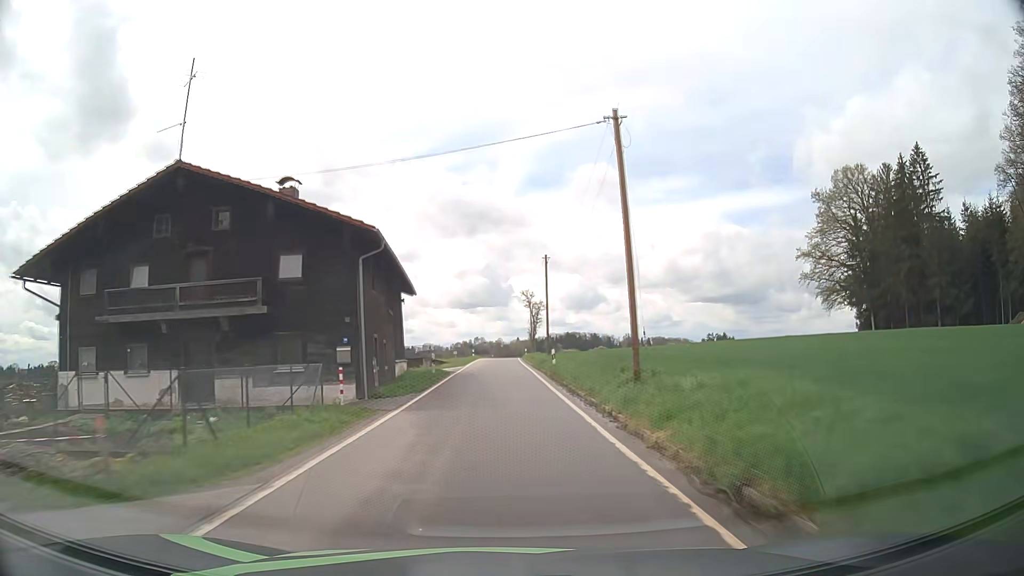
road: tertiary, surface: asphalt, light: Day
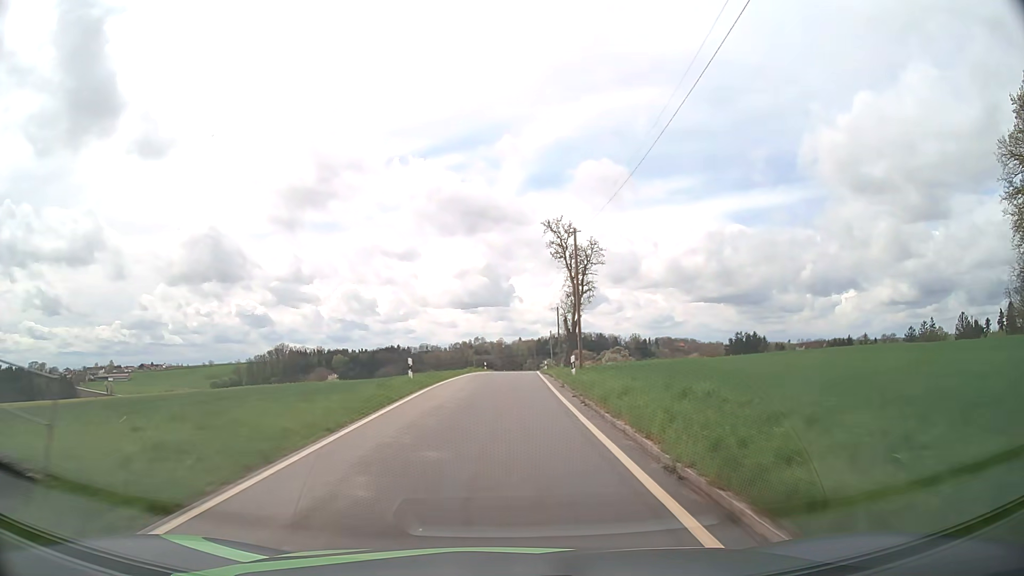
(-0.4, +50.2) m; 0°
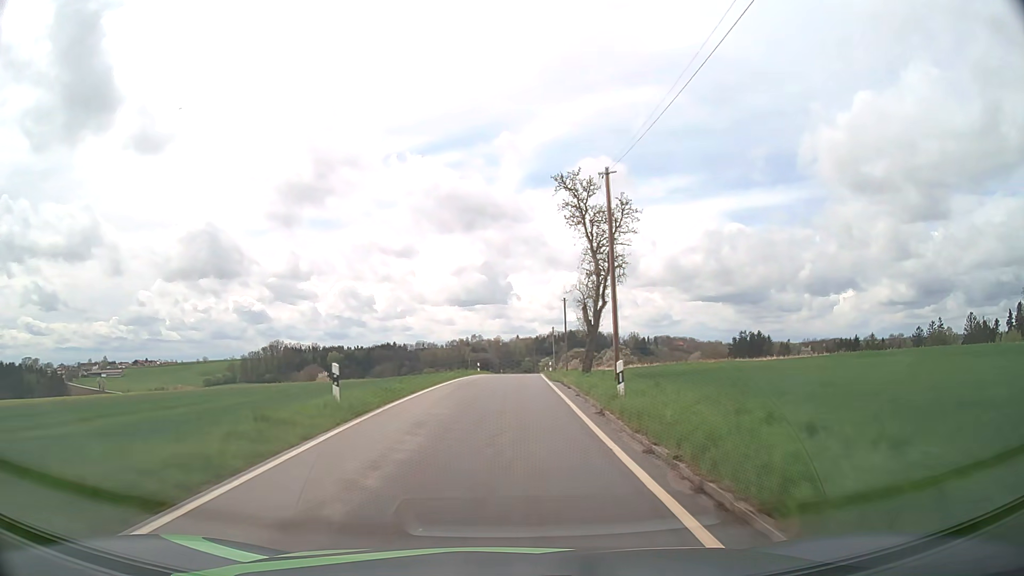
(0.0, +10.4) m; 0°
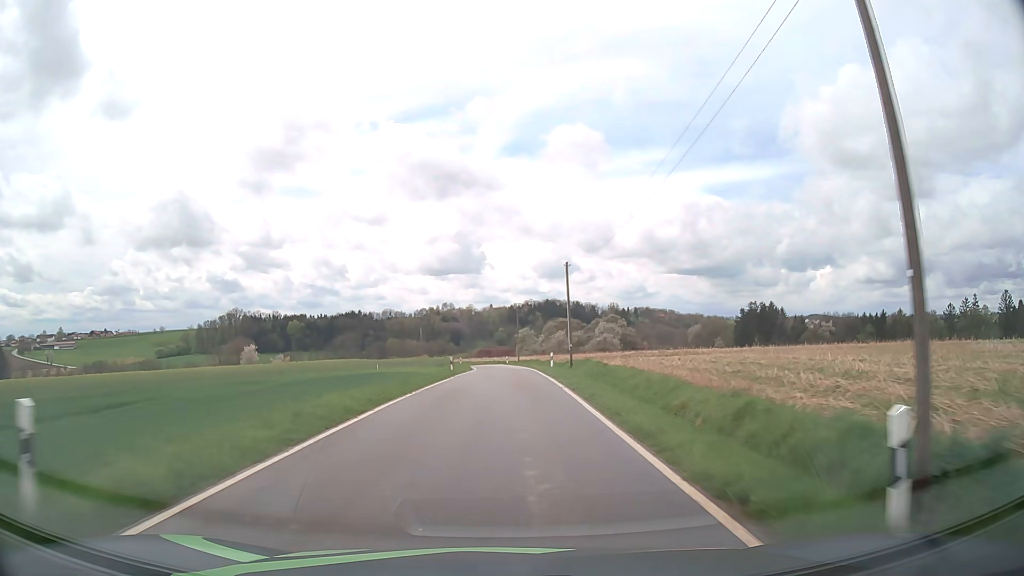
(+0.9, +51.1) m; +2°
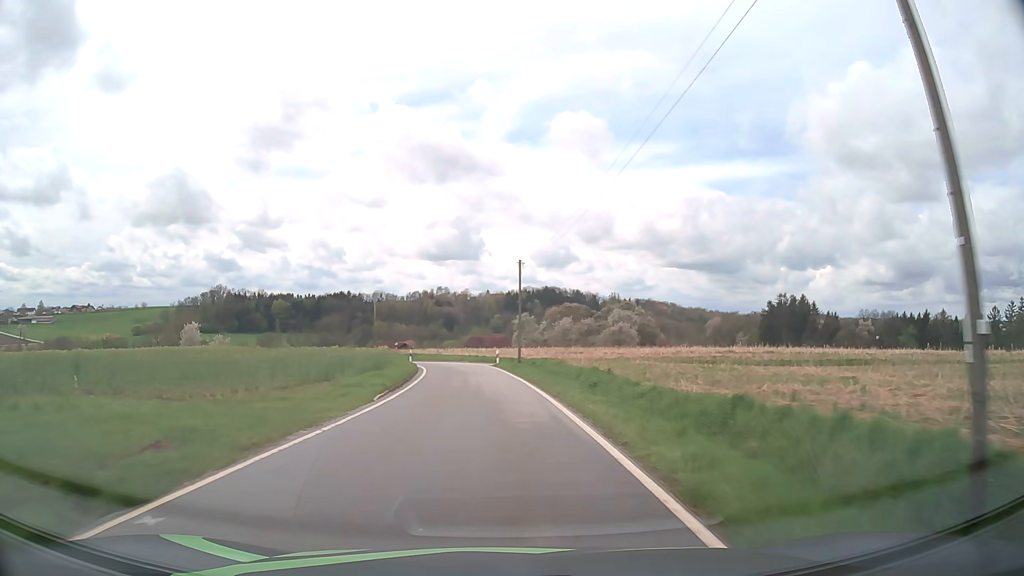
(+0.4, +38.1) m; 0°
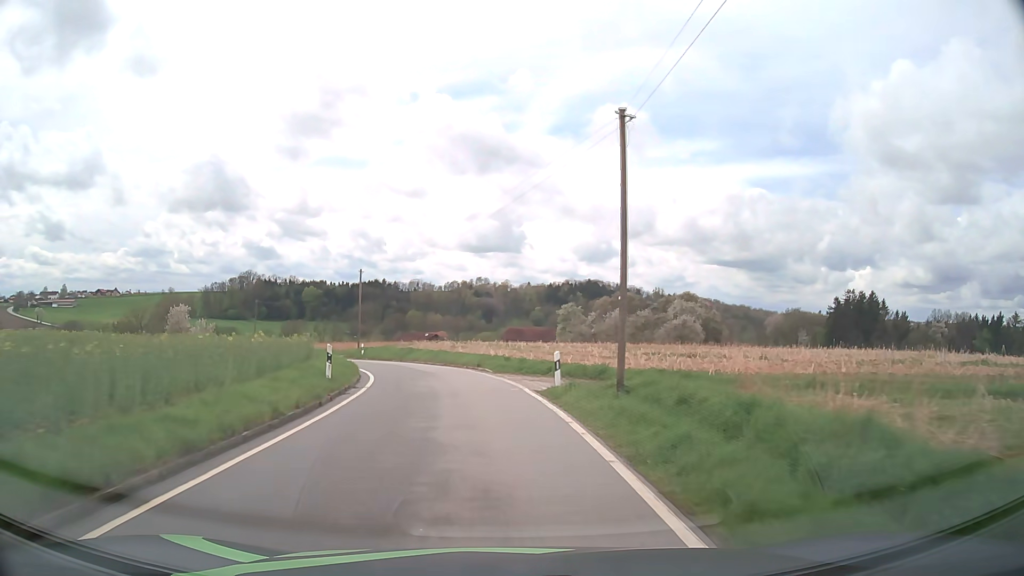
(-0.7, +26.9) m; -3°
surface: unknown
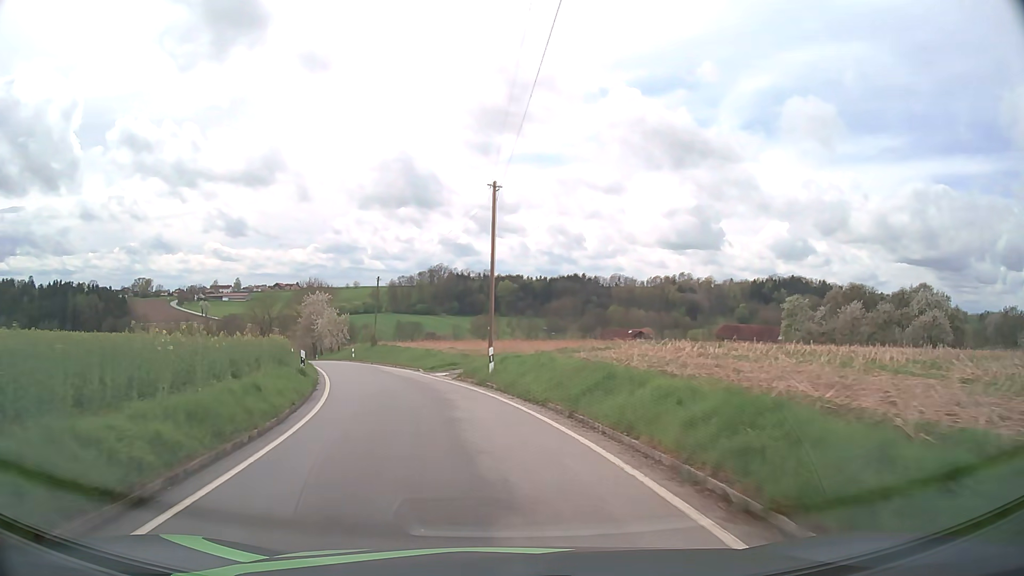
(-3.7, +29.7) m; -18°
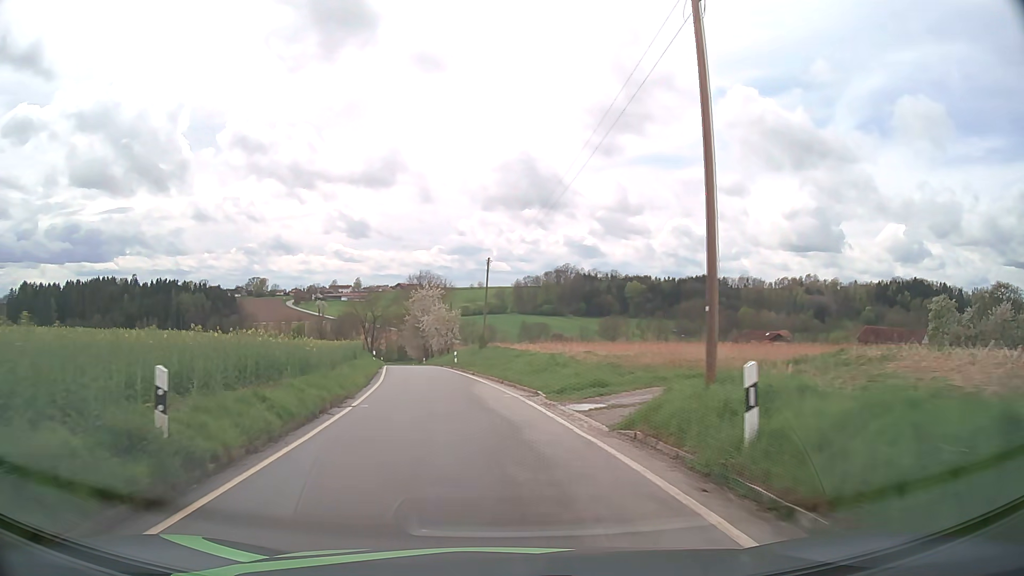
(-1.2, +14.7) m; -10°
(-1, +10) (-2, +20) (-3, +30) (-5, +40) (-7, +50) (-8, +59) (-10, +69) (-12, +79) (-14, +89) (-16, +99) m
